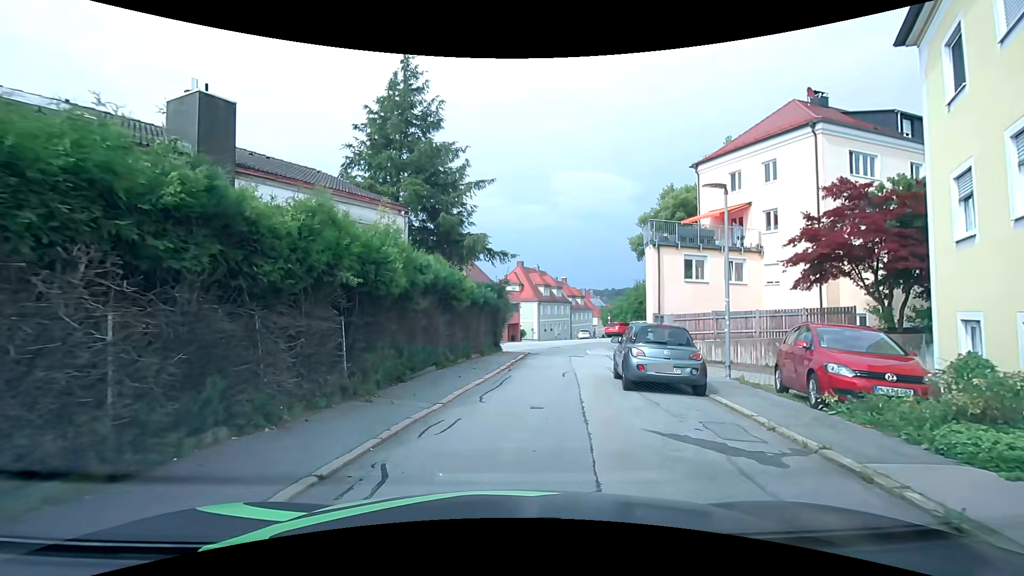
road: residential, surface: asphalt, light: Day
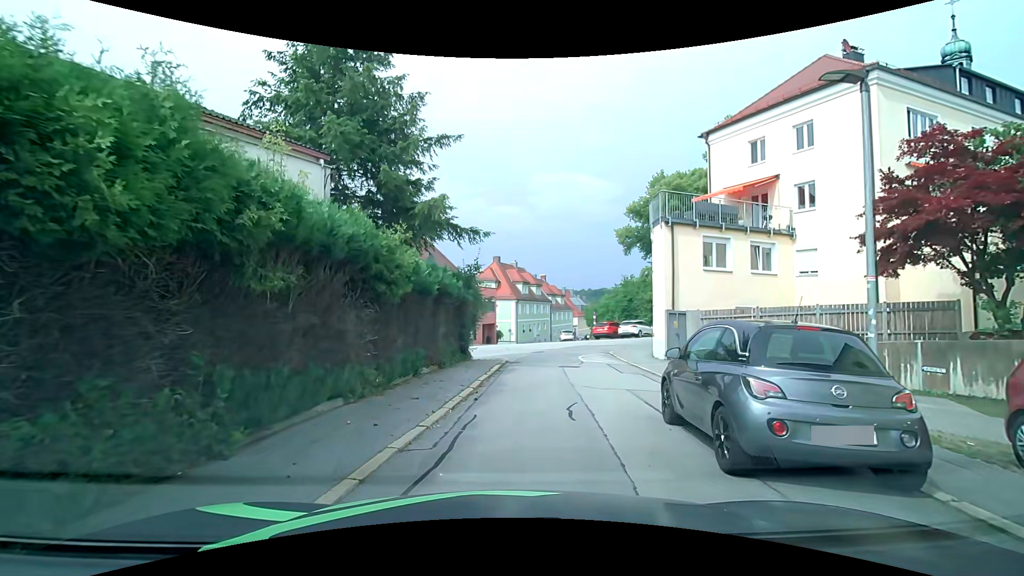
(+0.3, +6.1) m; +5°
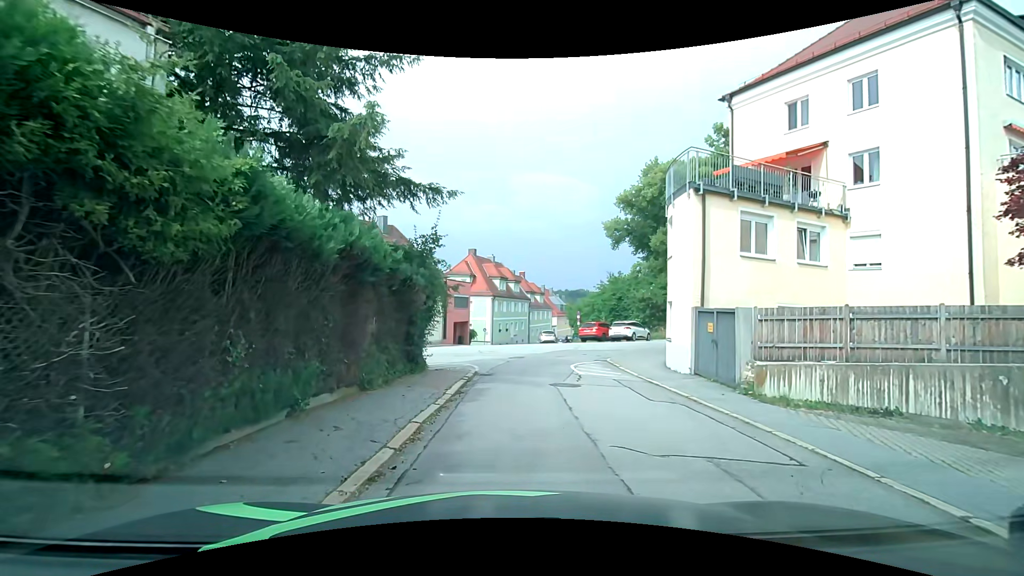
(0.0, +5.6) m; +3°
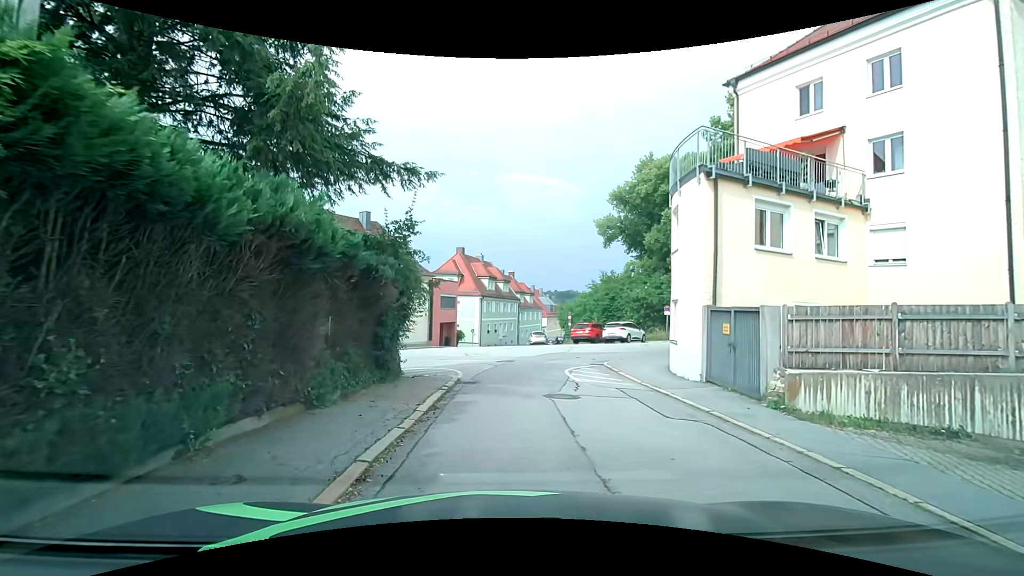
(0.0, +1.9) m; +1°
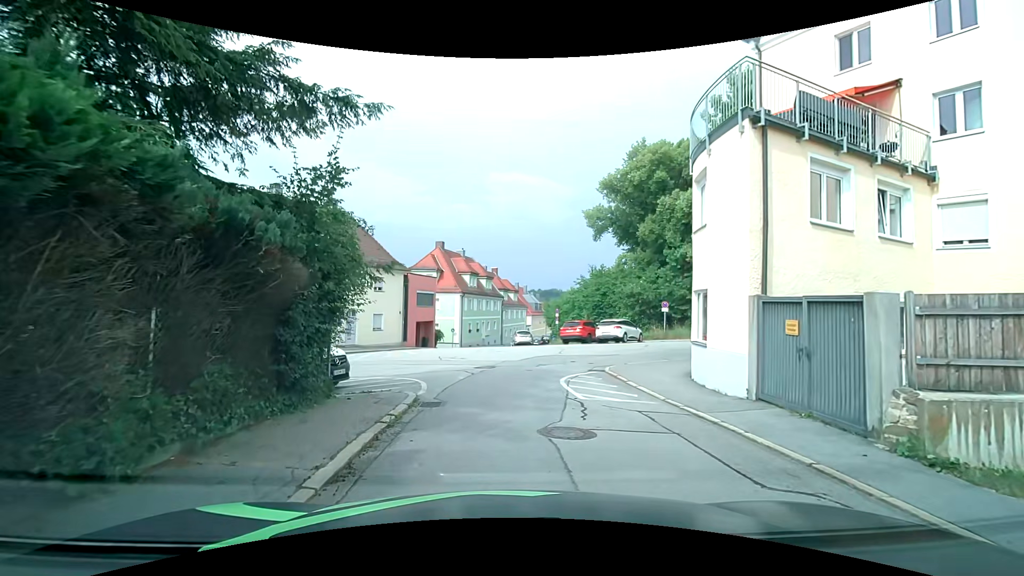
(+0.1, +3.7) m; +2°
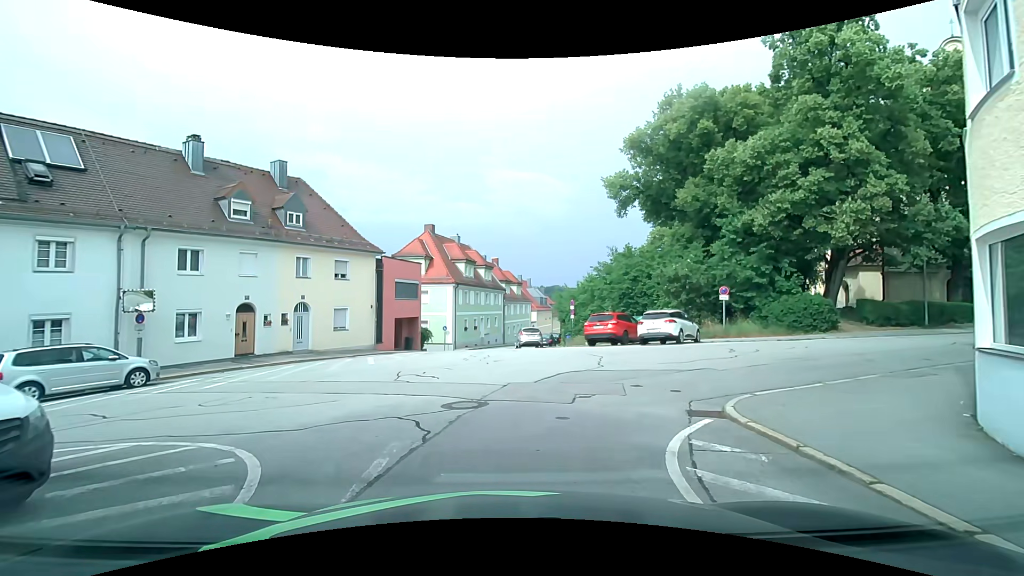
(-0.1, +9.0) m; -1°
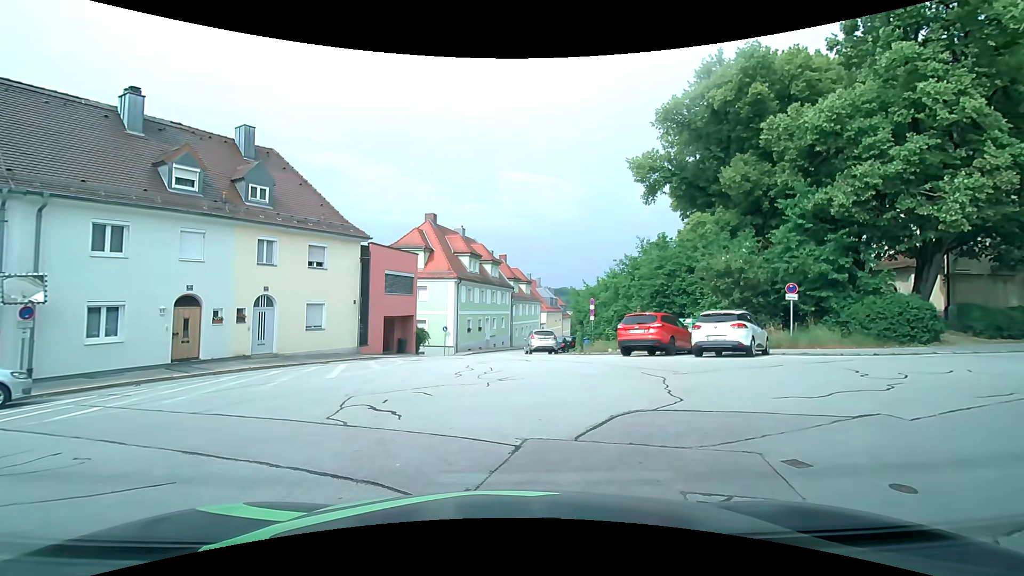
(-0.1, +5.1) m; -3°
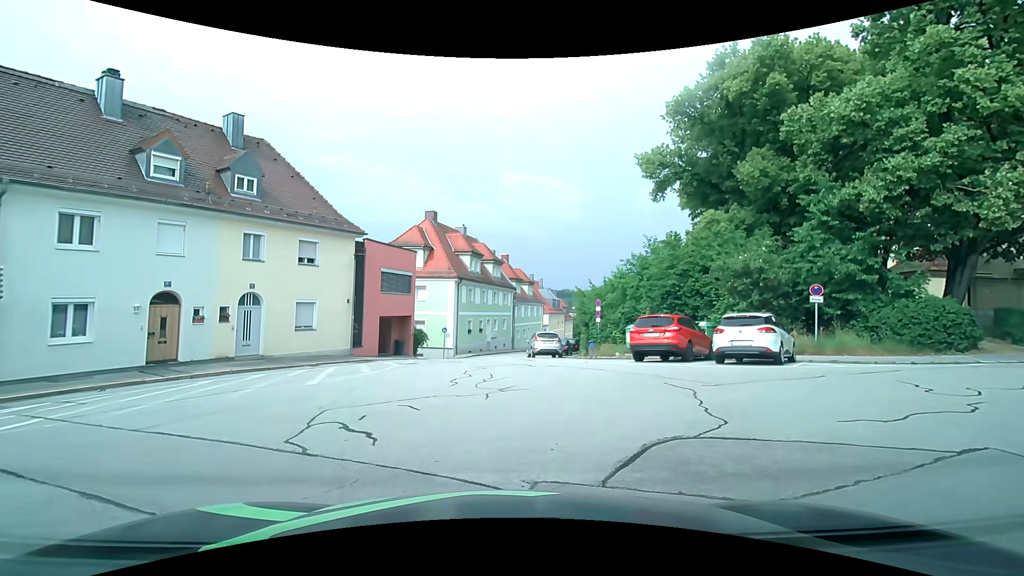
(0.0, +1.4) m; 0°
